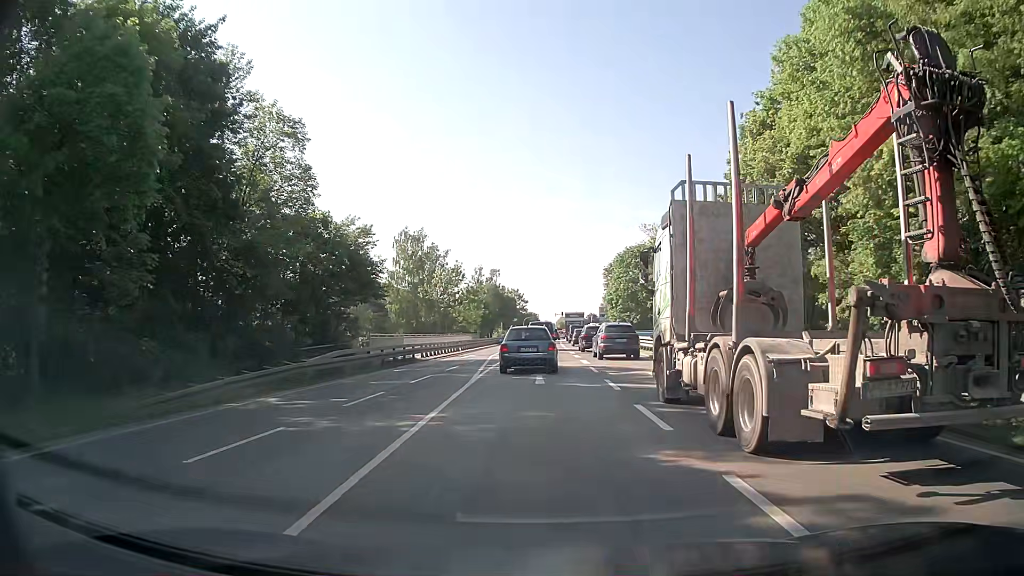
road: secondary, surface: asphalt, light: Day
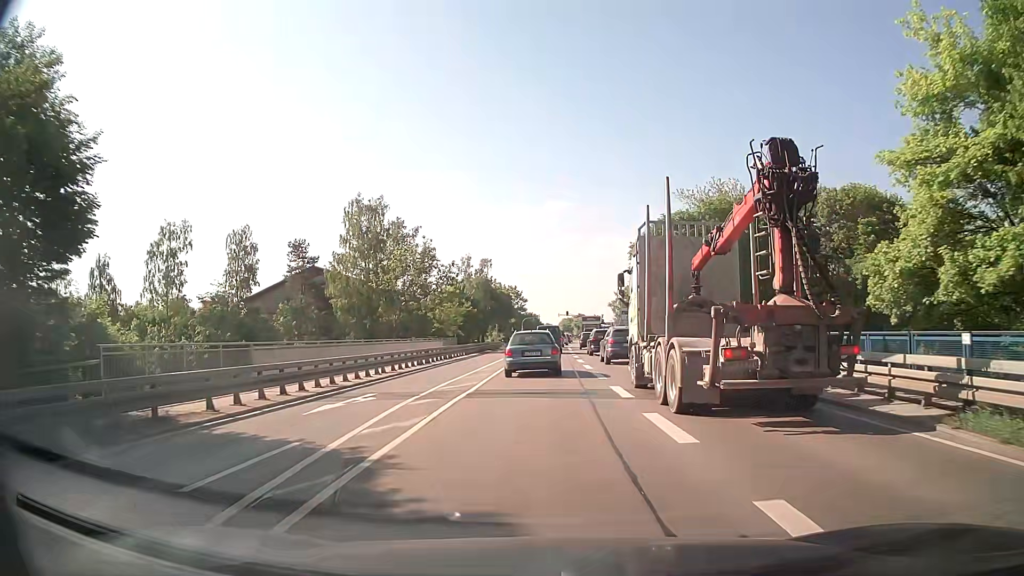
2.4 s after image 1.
(-0.1, +24.9) m; 0°
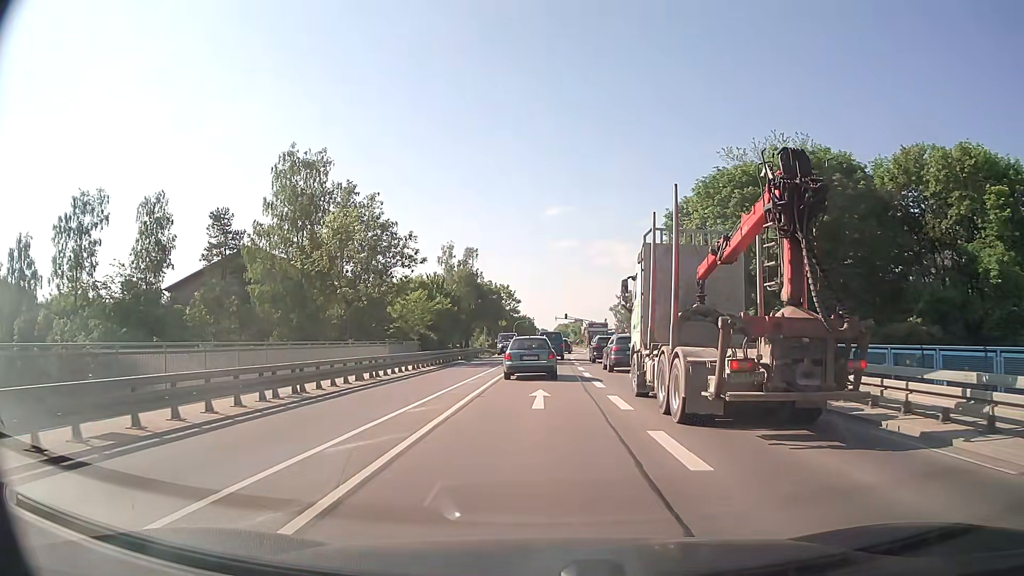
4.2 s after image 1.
(0.0, +19.0) m; 0°
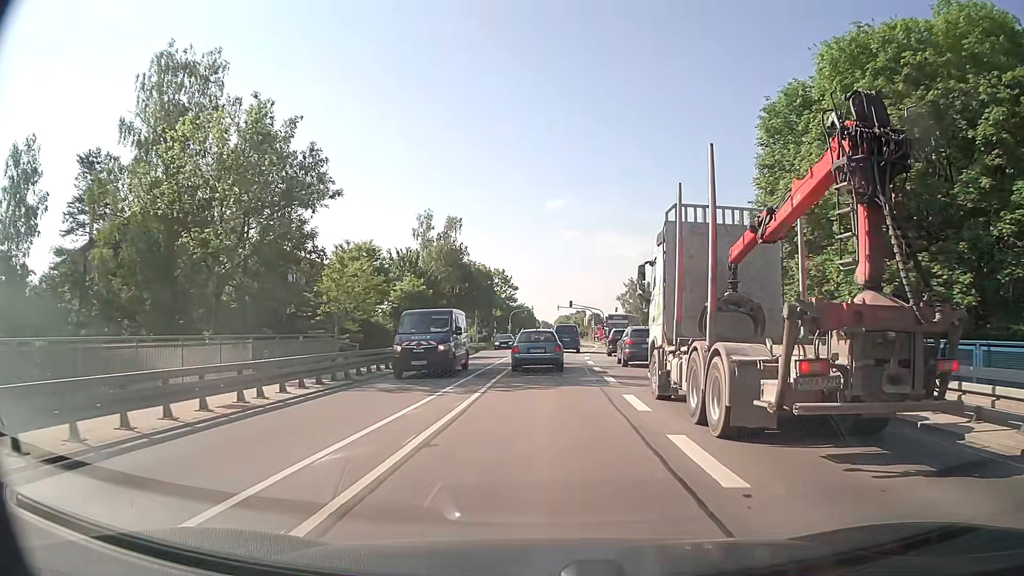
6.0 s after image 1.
(+0.2, +19.5) m; +1°
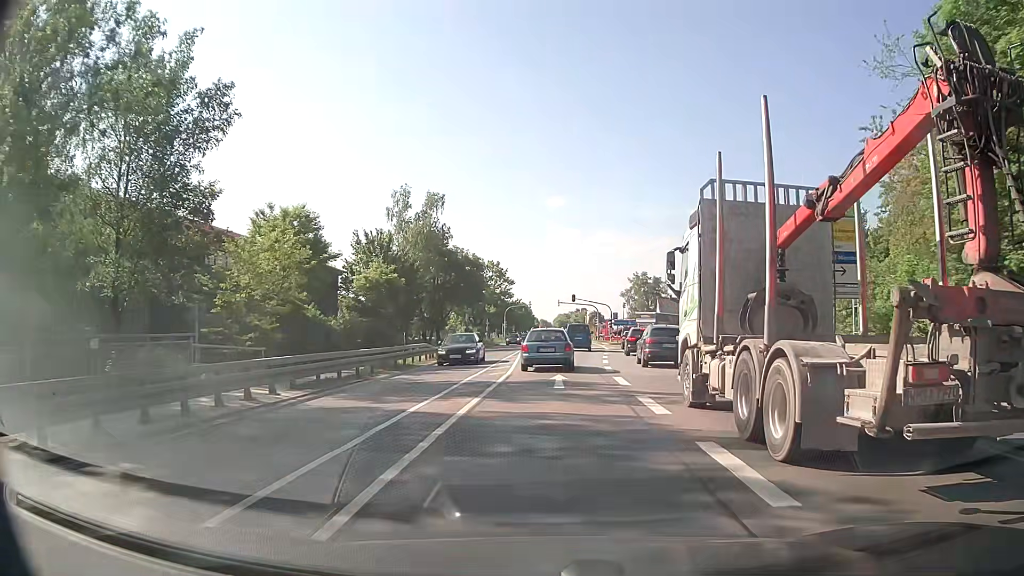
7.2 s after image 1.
(0.0, +12.9) m; 0°
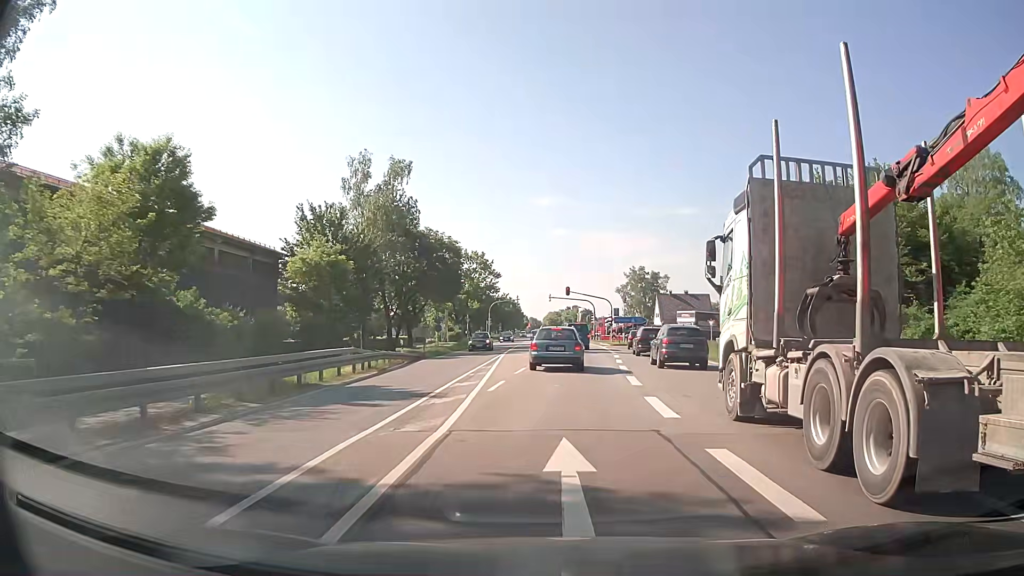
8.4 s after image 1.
(+0.1, +12.4) m; +1°
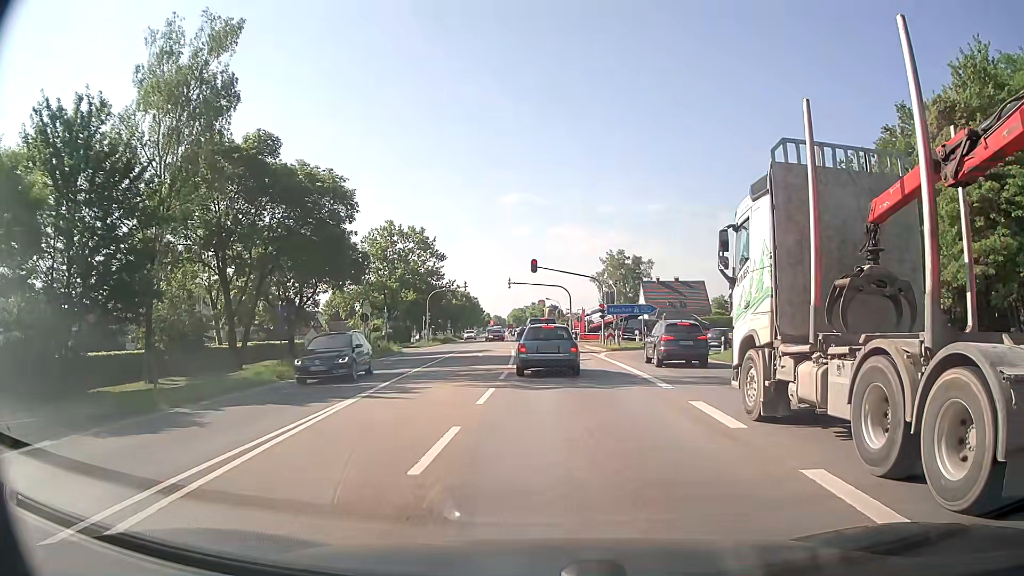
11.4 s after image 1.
(+0.8, +26.5) m; +3°
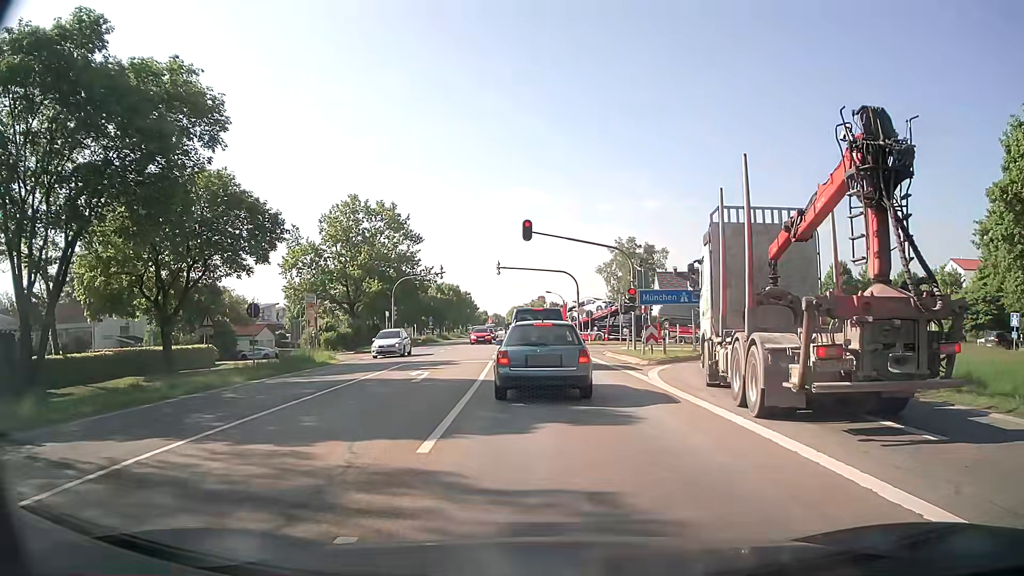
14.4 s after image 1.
(+0.1, +16.5) m; 0°
(0, +10) (0, +20) (0, +30) (-1, +40) (-1, +50) (-2, +60) (-3, +70) (-3, +80) (-4, +90) (-4, +100) m
